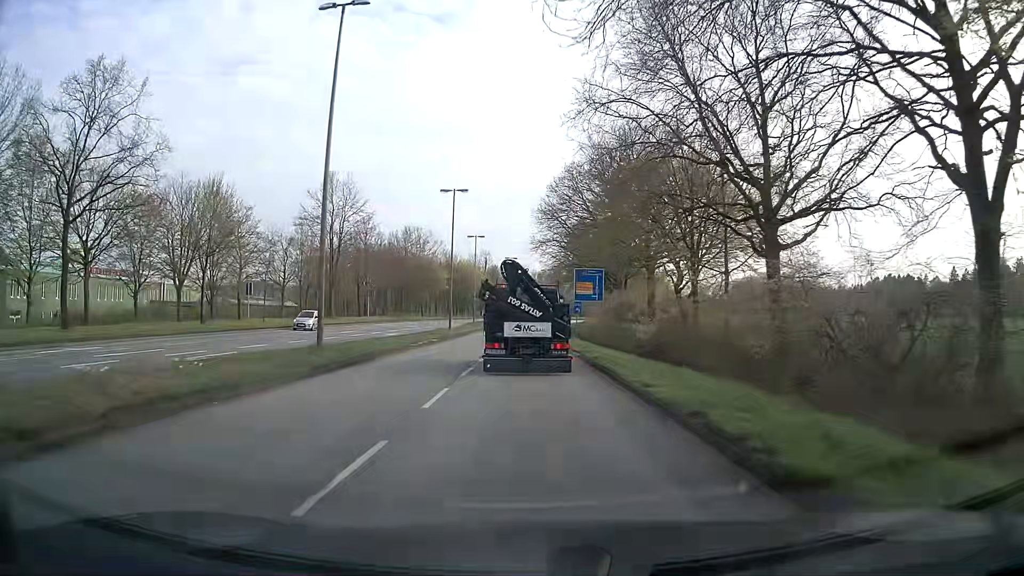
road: primary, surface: asphalt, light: Day
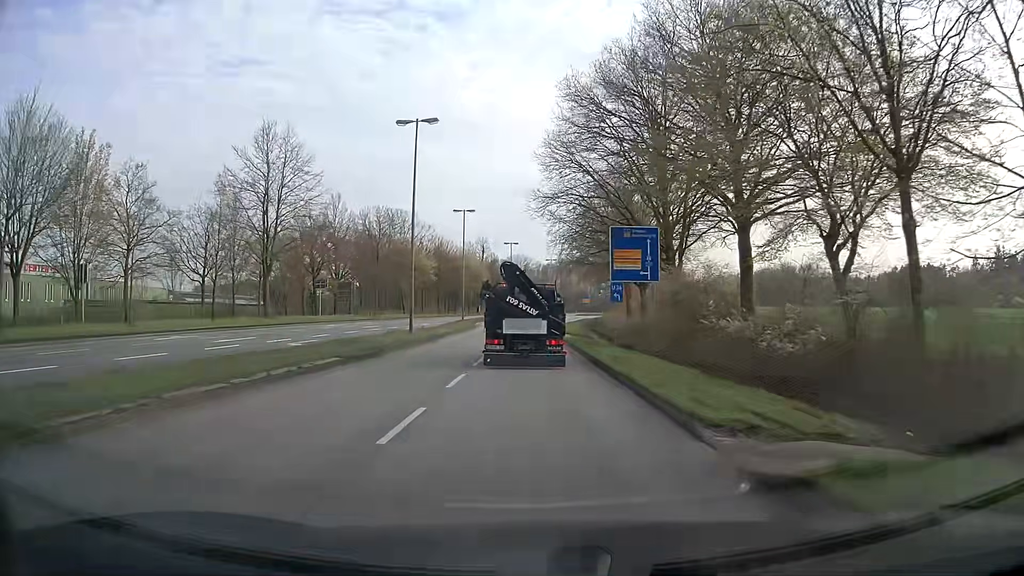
(-0.1, +21.7) m; -1°
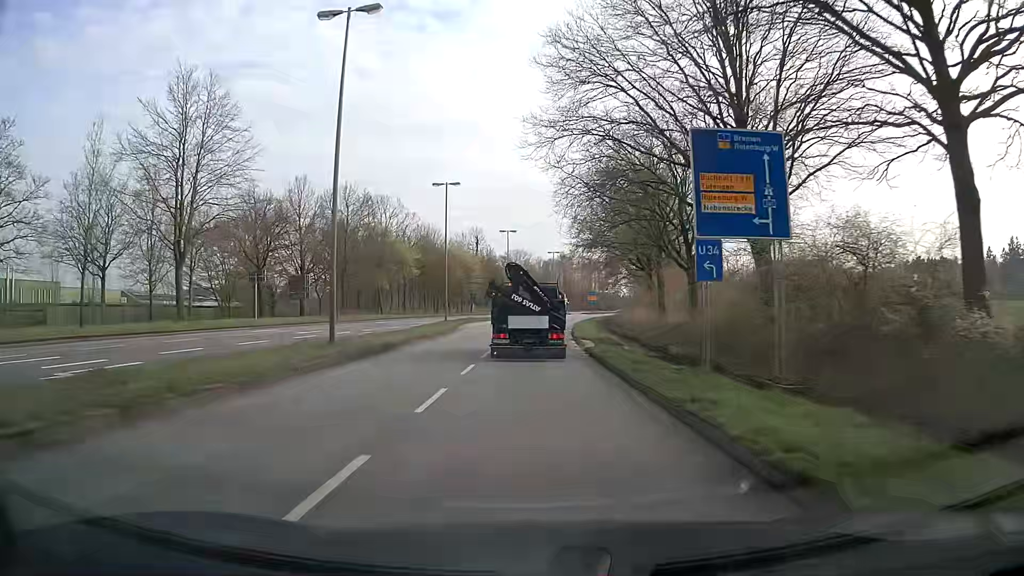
(0.0, +16.0) m; 0°
(0, +10) (0, +20) (0, +30) (0, +40) (+1, +50) (+2, +60) (+3, +70) (+4, +80) (+5, +90) (+6, +100) m
